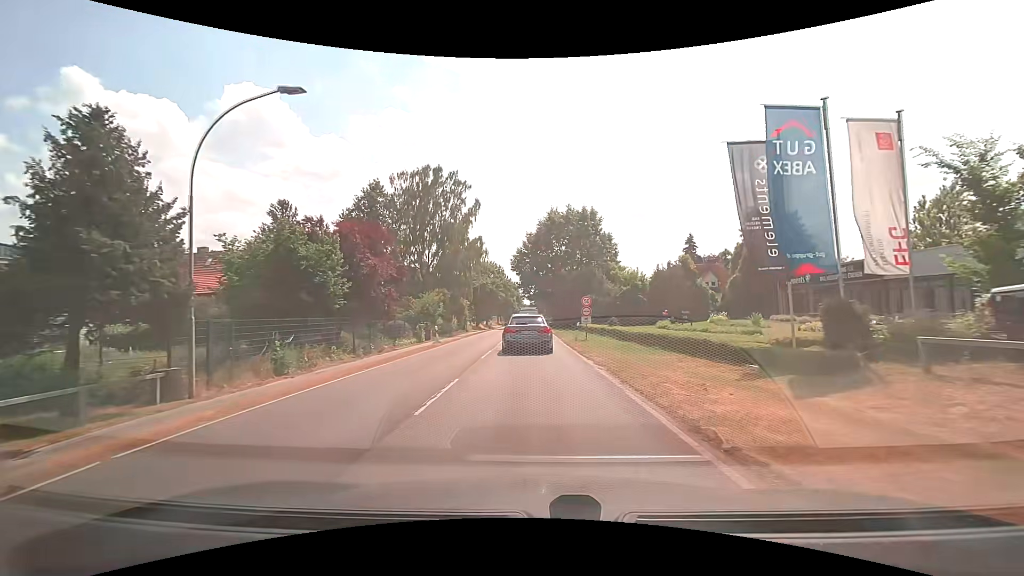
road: secondary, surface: asphalt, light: Day
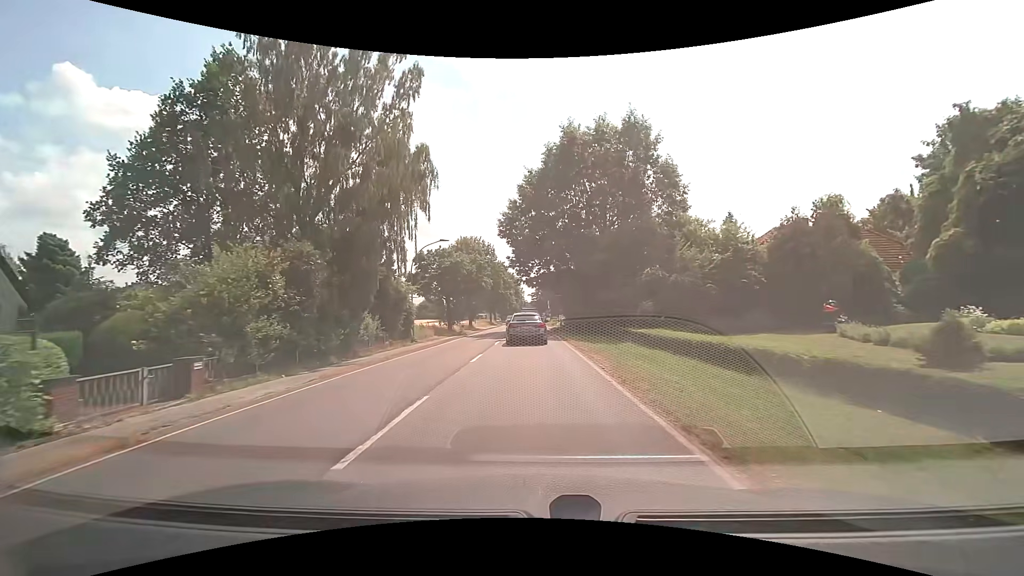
(-0.1, +30.4) m; 0°
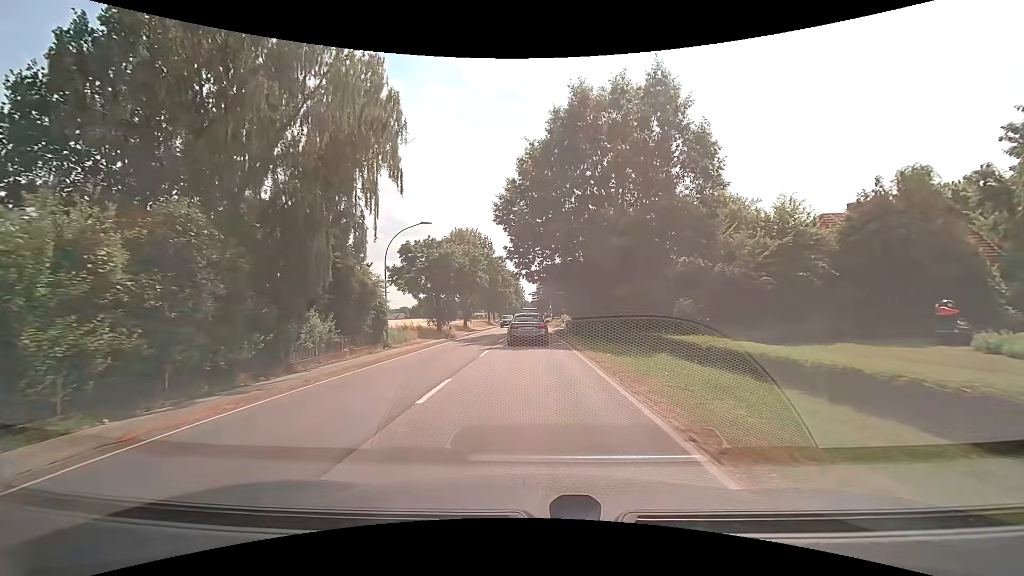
(0.0, +6.8) m; 0°
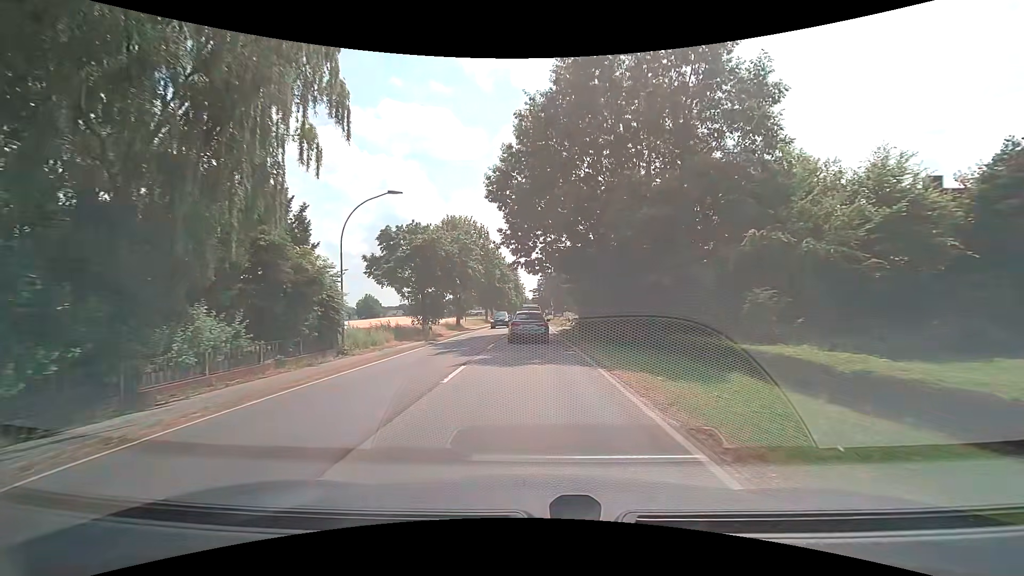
(0.0, +6.9) m; 0°
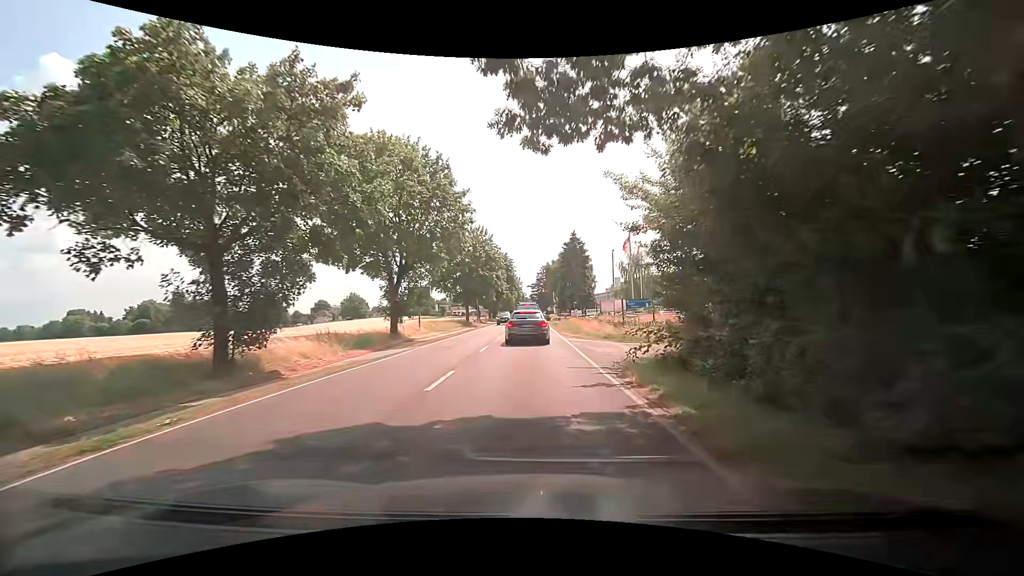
(0.0, +28.1) m; 0°
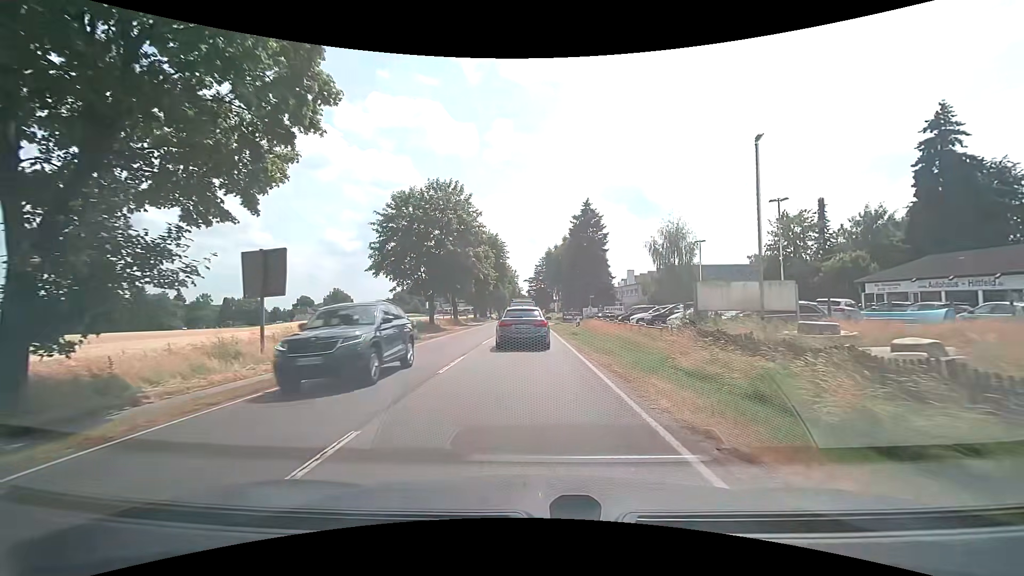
(+0.1, +24.4) m; 0°
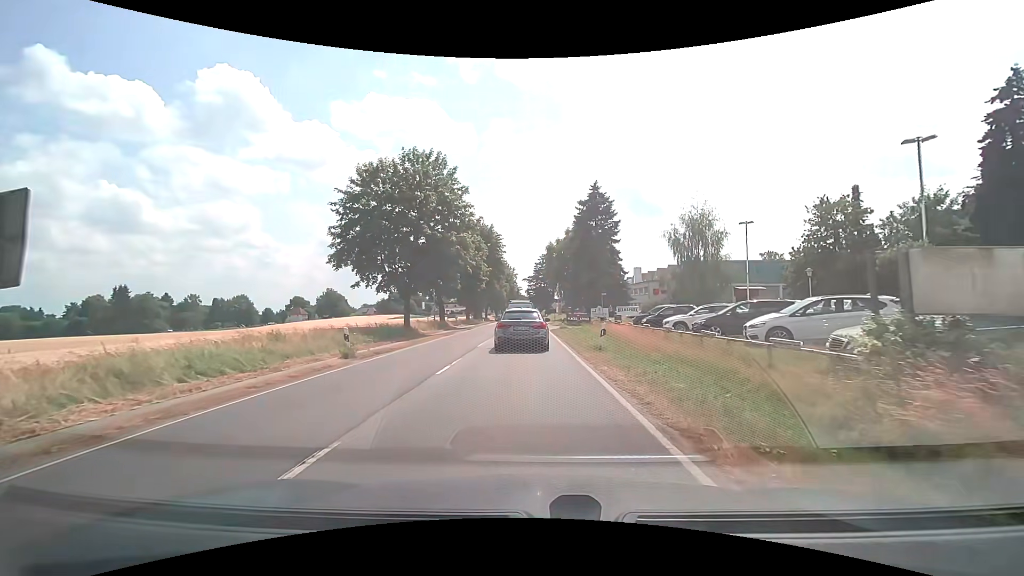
(0.0, +9.3) m; 0°
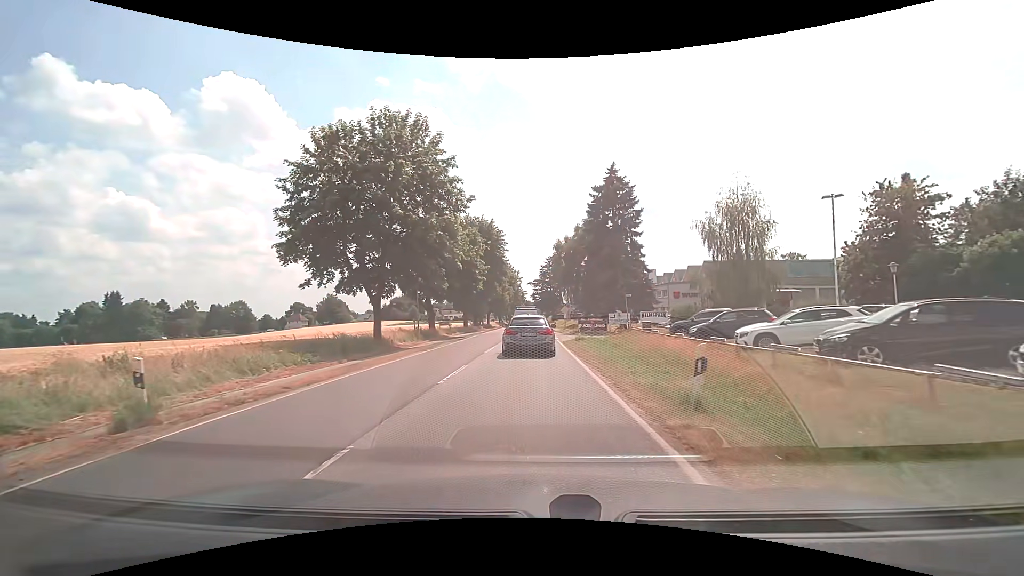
(0.0, +9.3) m; 0°
(0, +10) (0, +20) (0, +30) (0, +40) (0, +50) (0, +60) (0, +70) (0, +80) (0, +90) (0, +100) m
